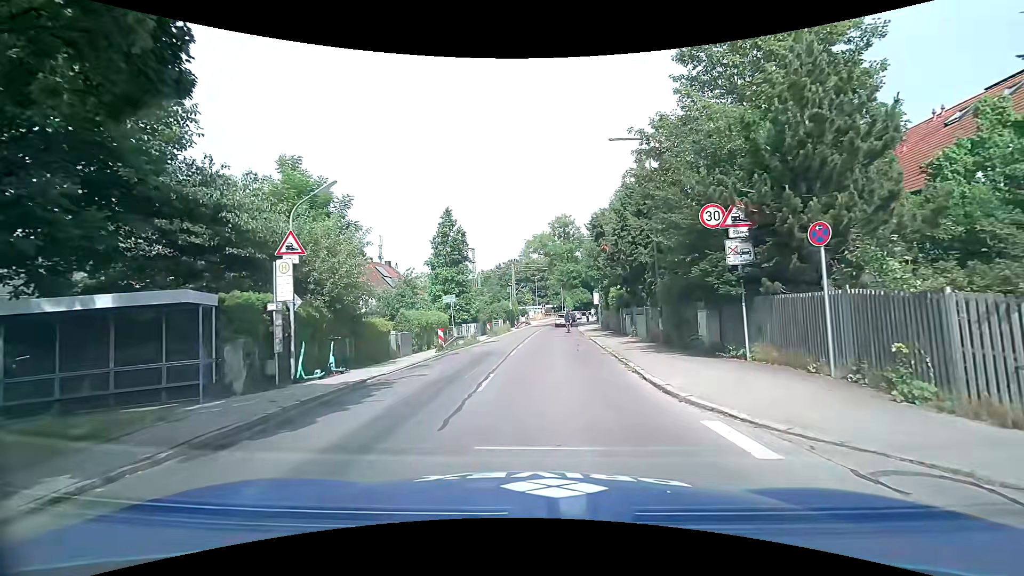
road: tertiary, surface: asphalt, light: Day
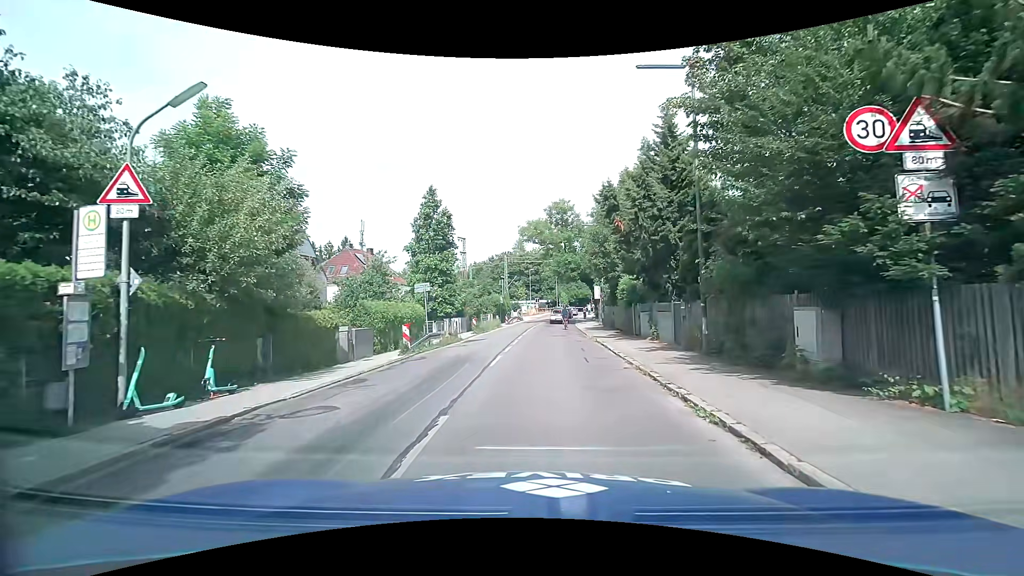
(+0.1, +5.7) m; +2°
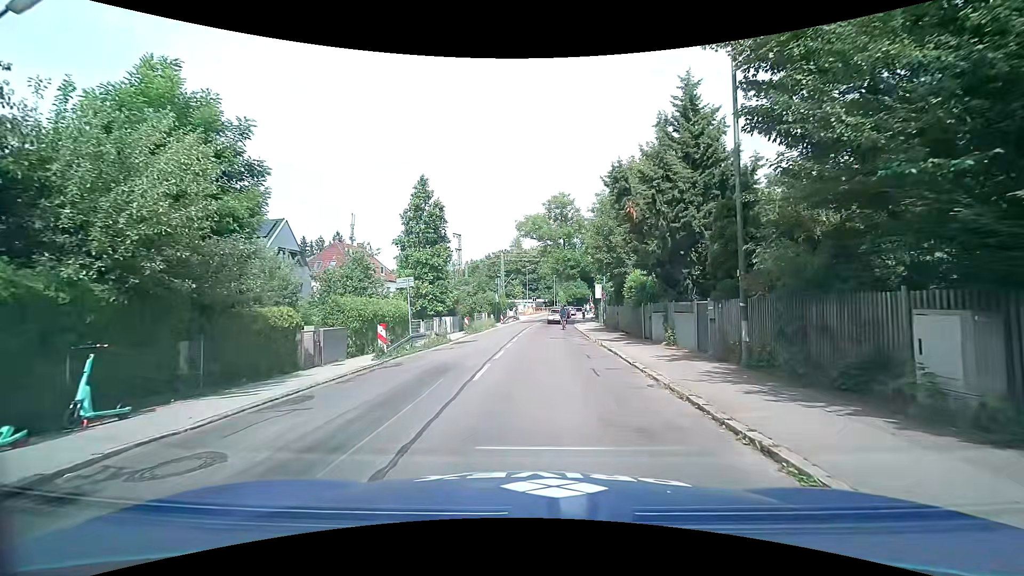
(0.0, +2.8) m; 0°
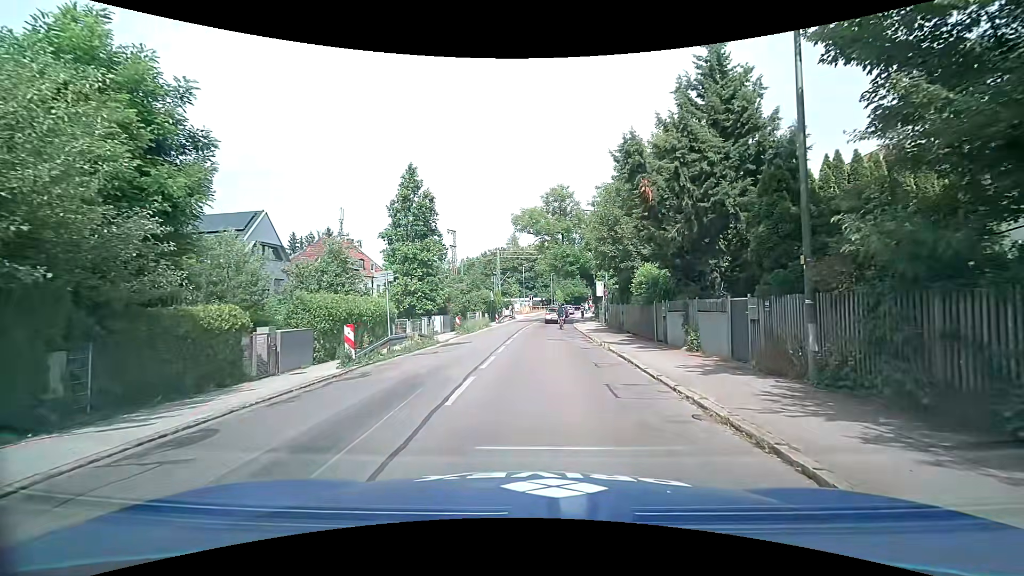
(0.0, +2.8) m; 0°
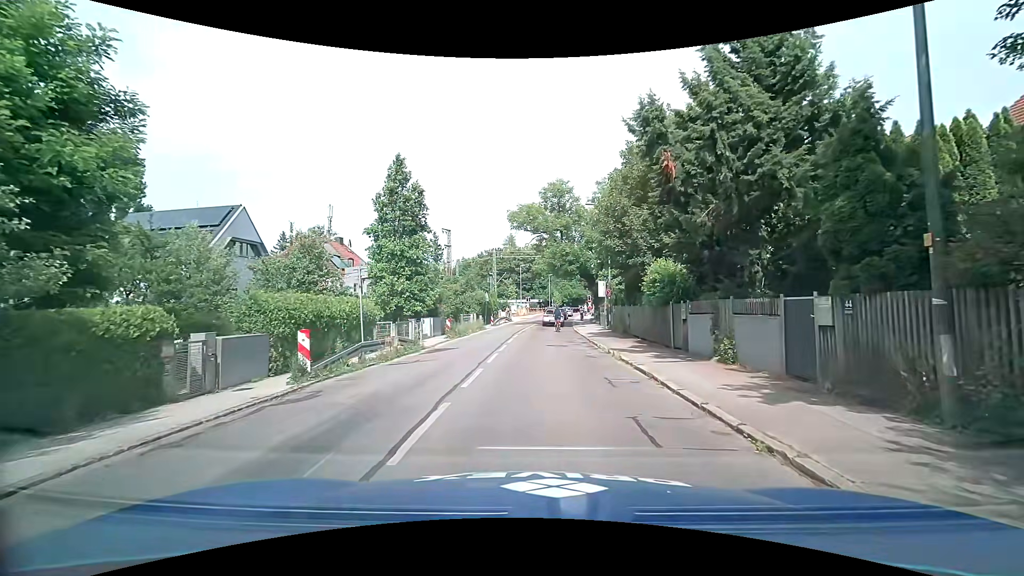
(0.0, +2.7) m; 0°
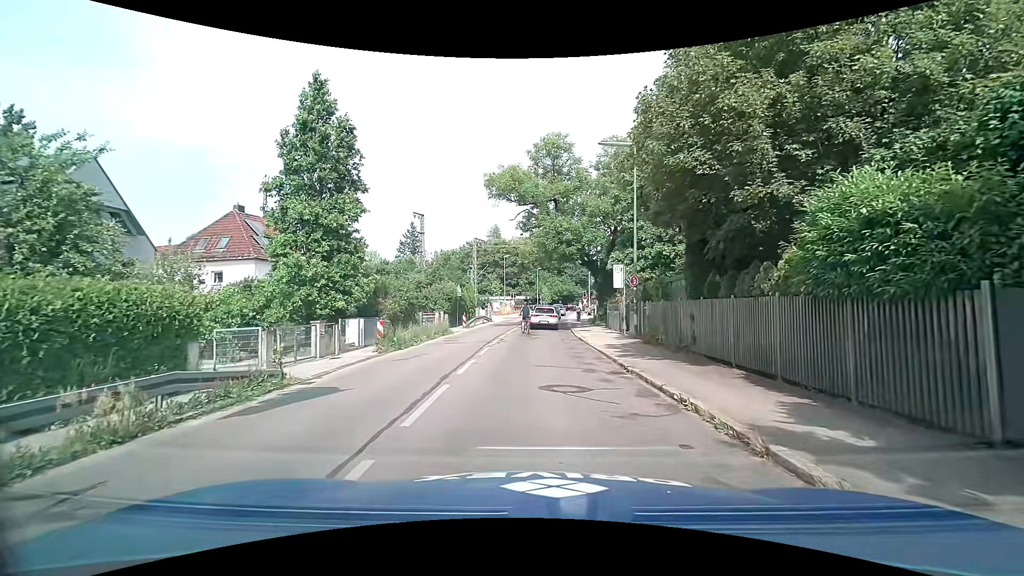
(+0.3, +11.7) m; +2°
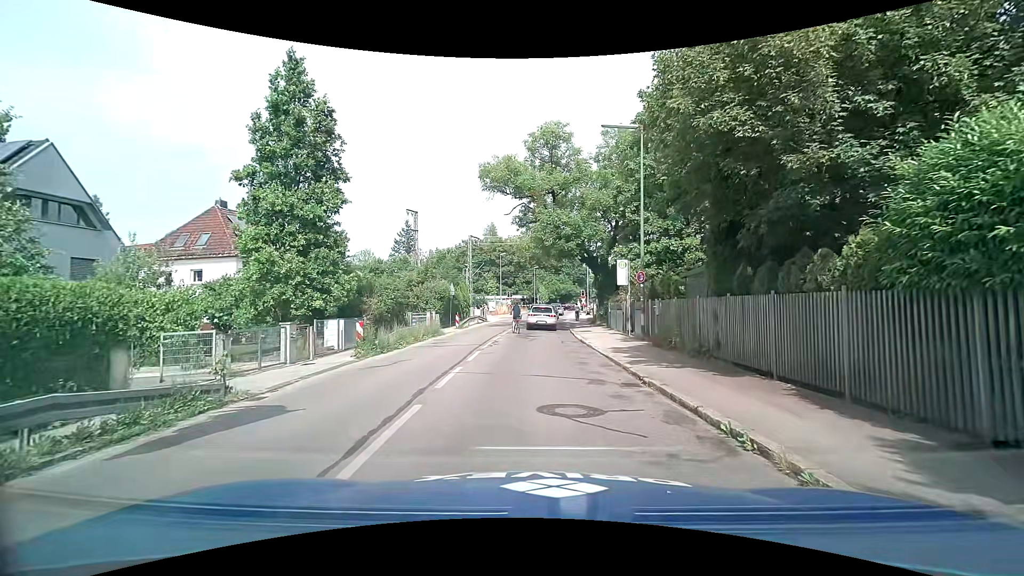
(0.0, +2.0) m; +1°
